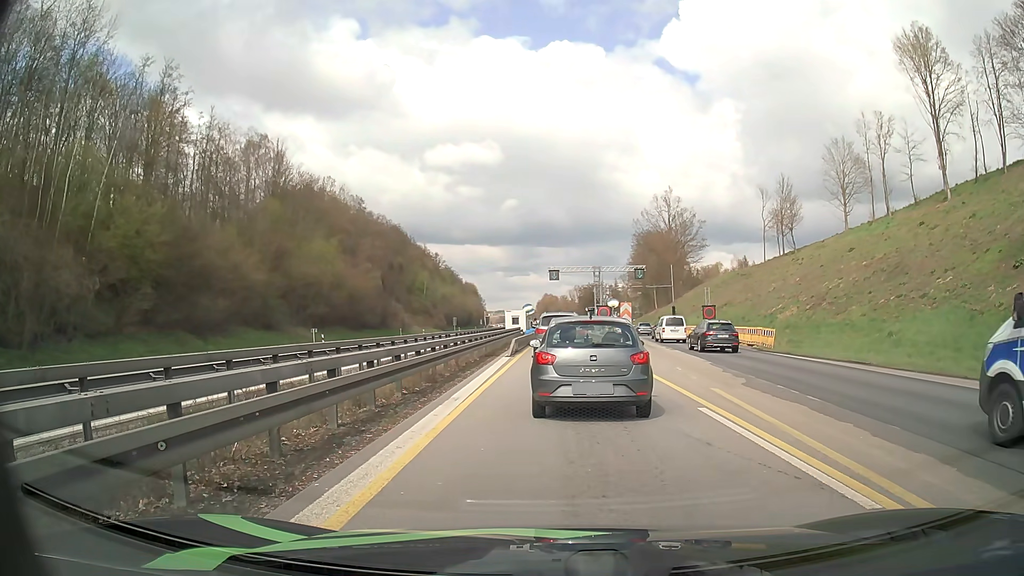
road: motorway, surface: asphalt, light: Day
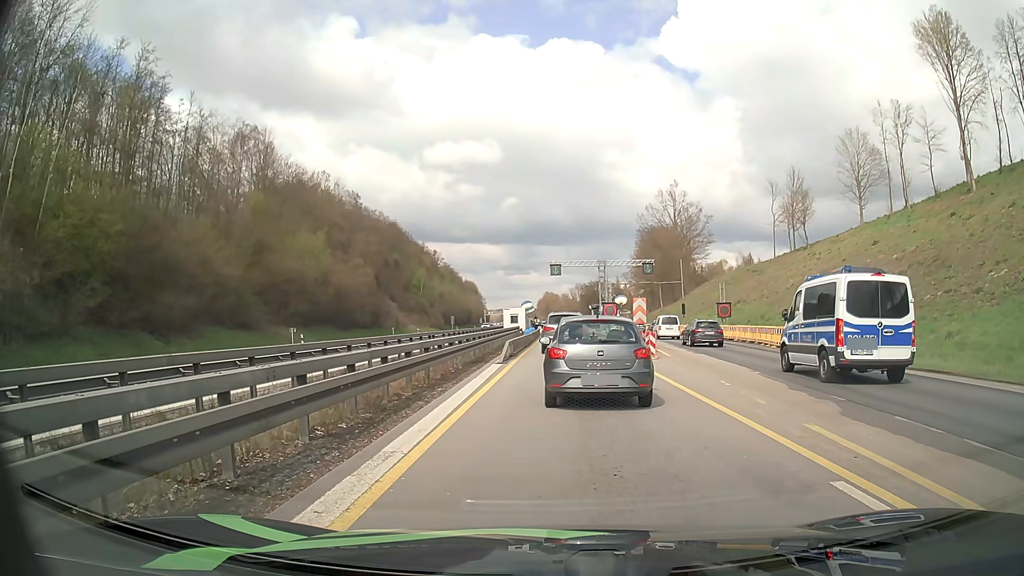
(0.0, +5.2) m; -1°
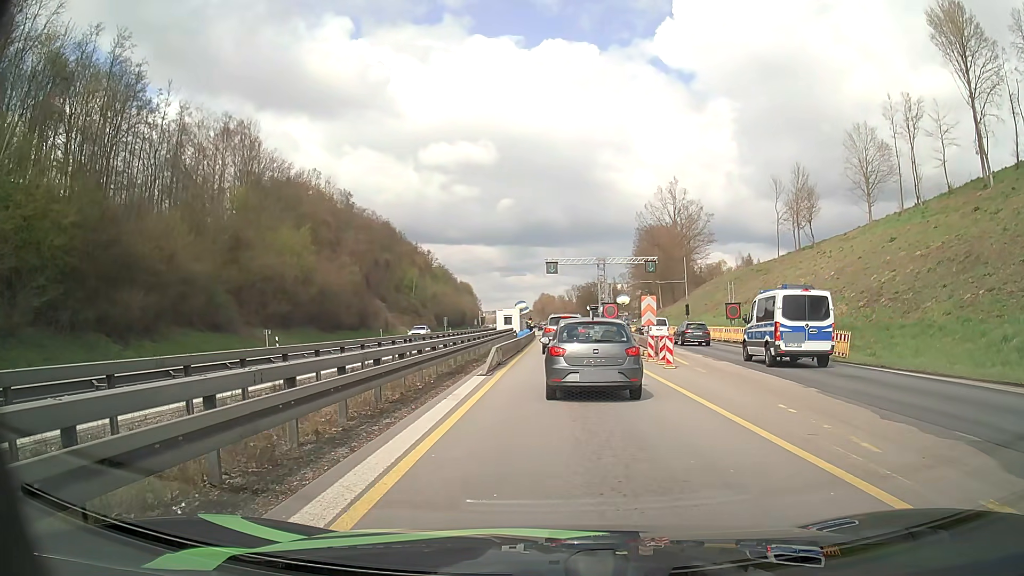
(0.0, +4.2) m; 0°
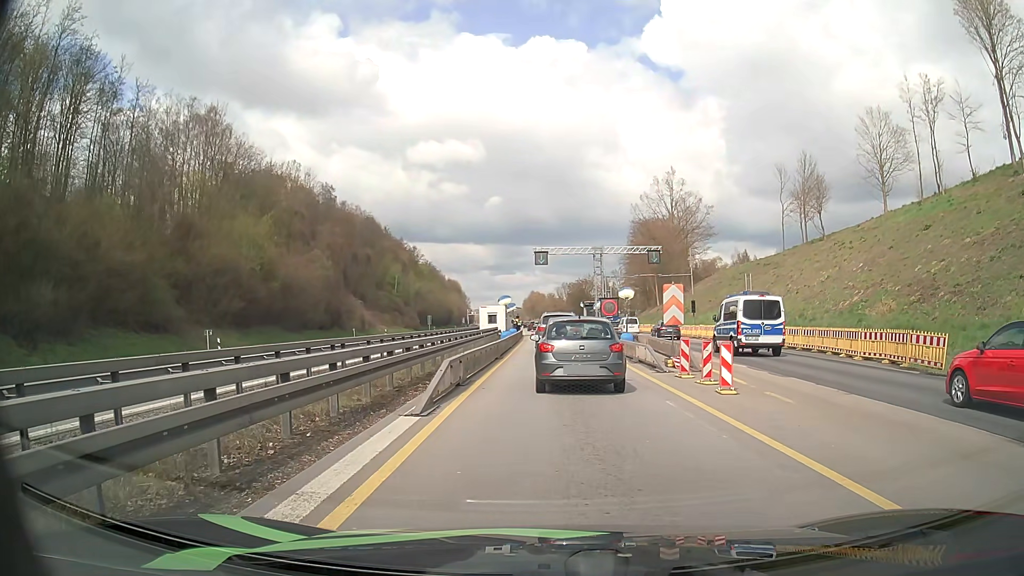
(+0.1, +7.6) m; +1°
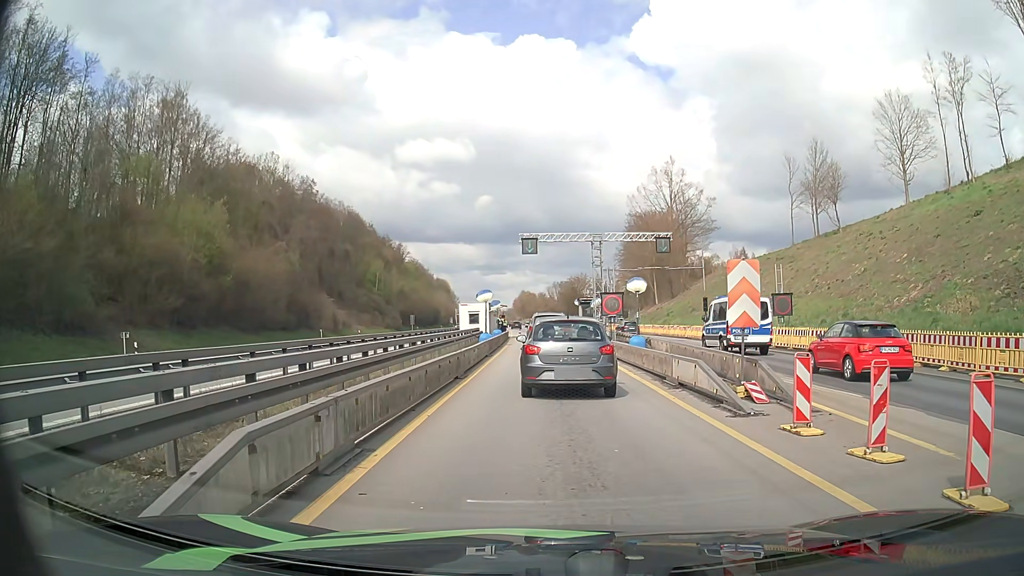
(+0.1, +8.3) m; +2°
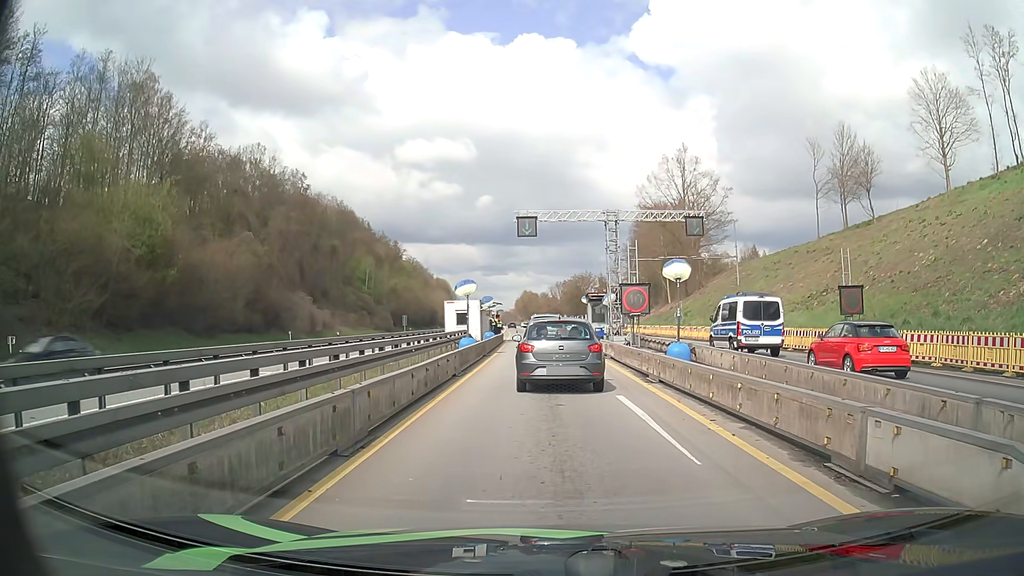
(0.0, +9.3) m; 0°
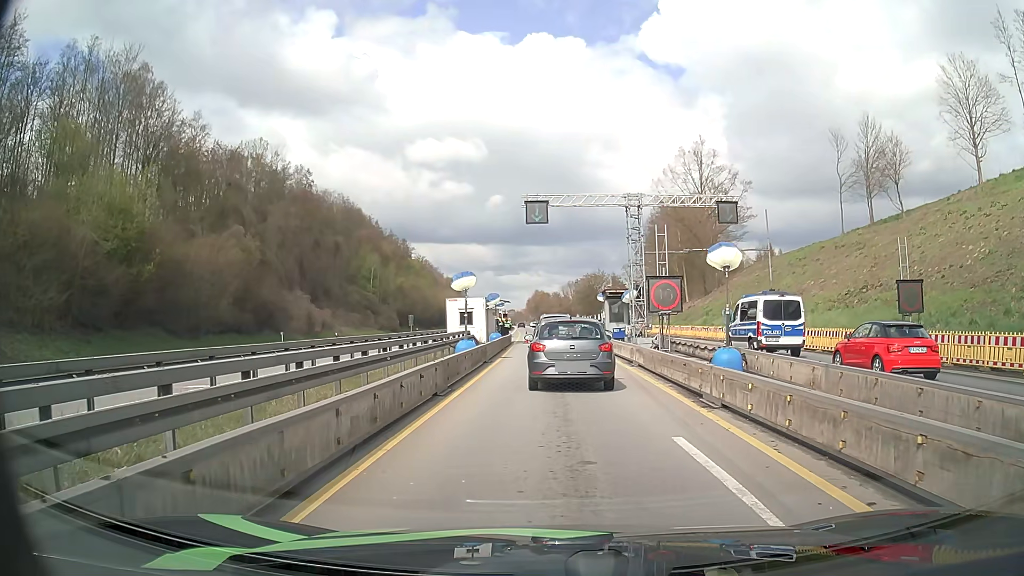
(-0.1, +4.4) m; -1°
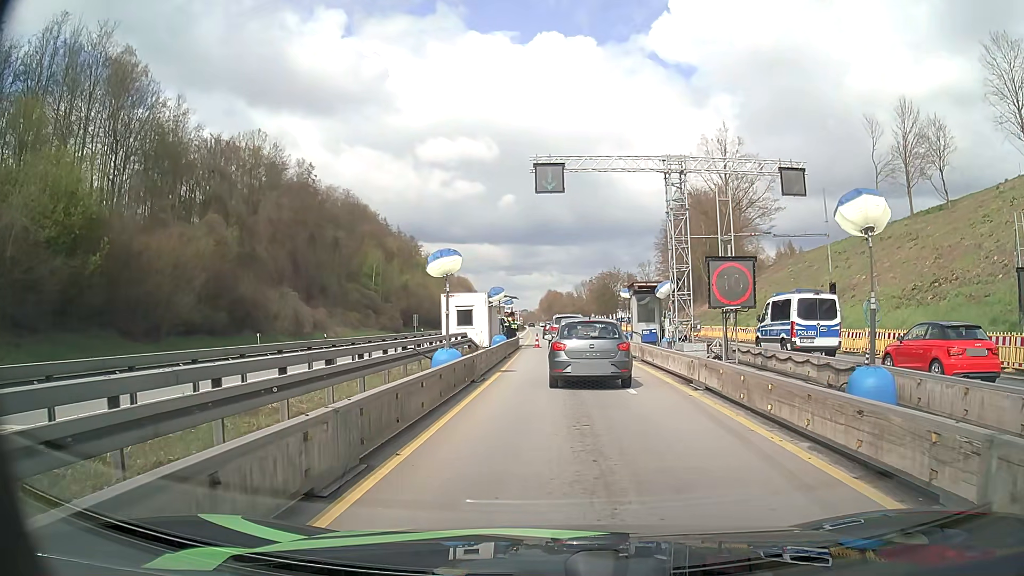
(-0.1, +7.2) m; -1°
(0, +10) (0, +20) (0, +30) (+1, +40) (+1, +50) (0, +60) (0, +70) (-1, +80) (-1, +90) (-2, +100) m
